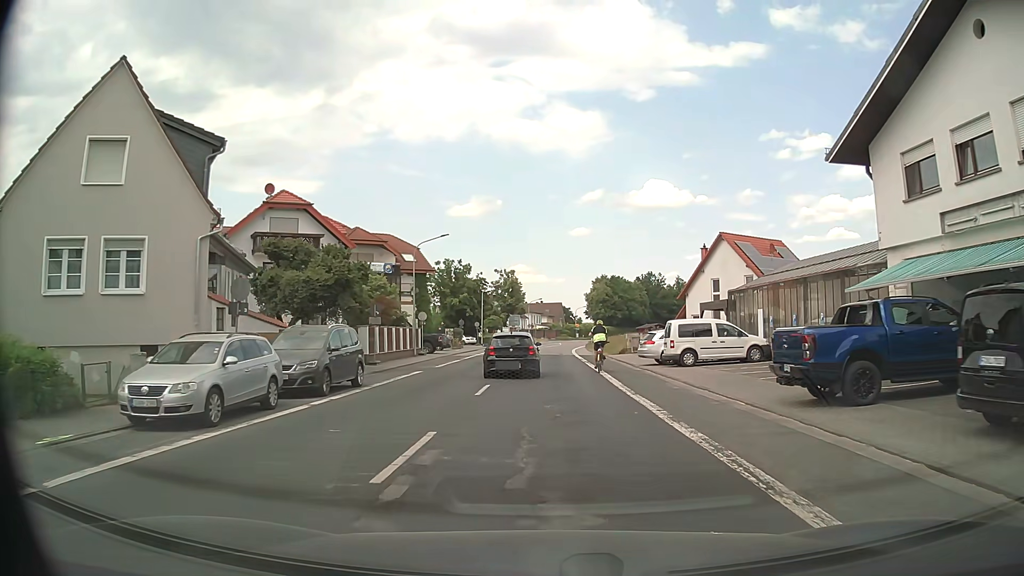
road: secondary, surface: asphalt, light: Day
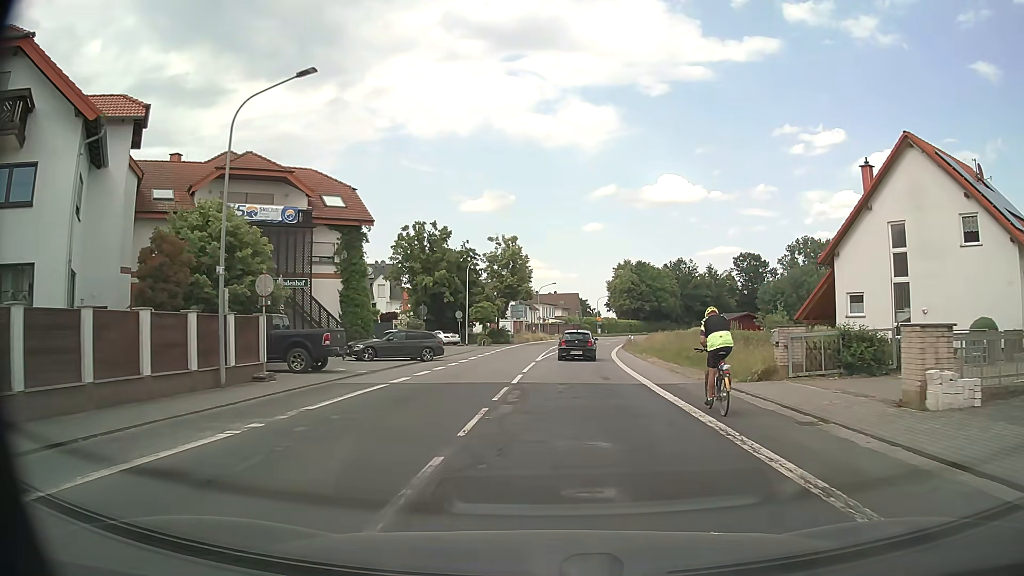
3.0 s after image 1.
(-0.3, +28.7) m; -1°
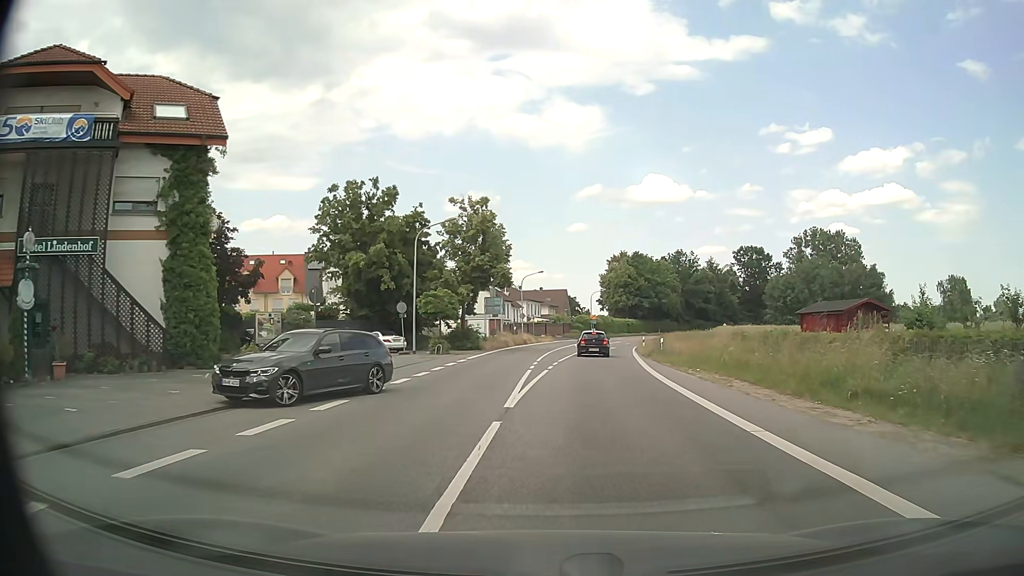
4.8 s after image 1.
(+0.1, +18.9) m; +1°
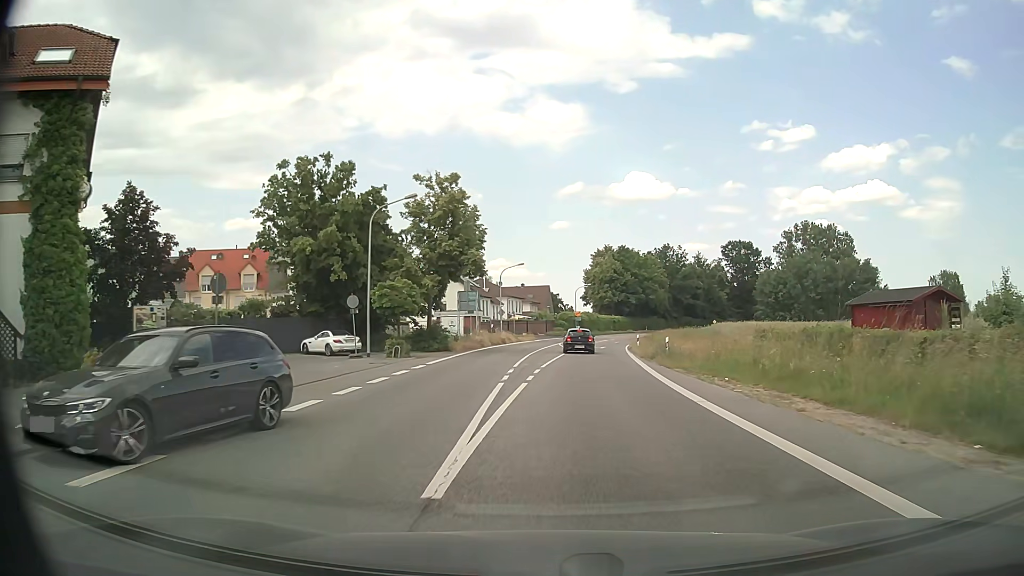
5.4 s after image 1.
(+0.1, +6.6) m; +2°
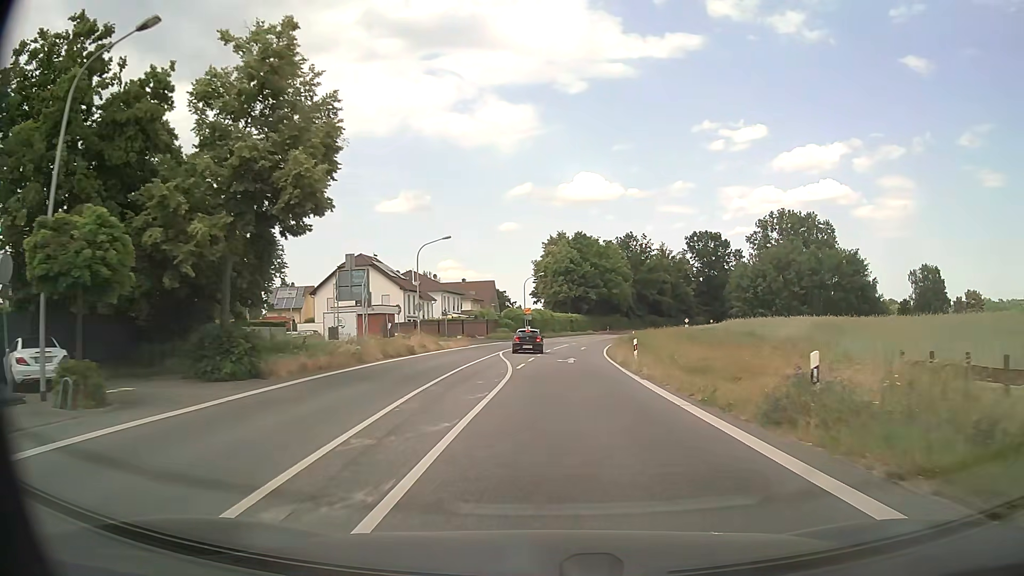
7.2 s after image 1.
(+0.7, +20.8) m; +4°
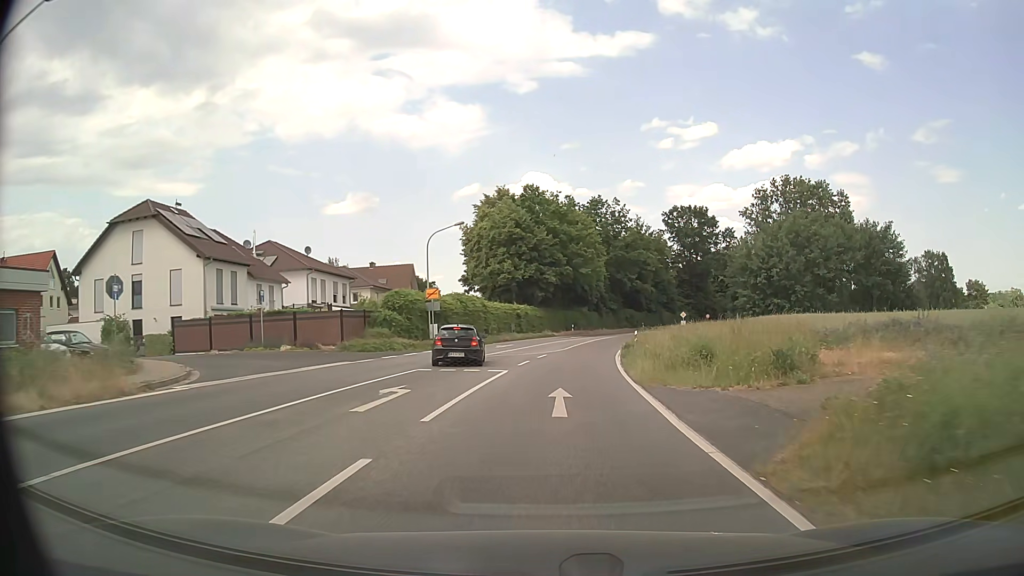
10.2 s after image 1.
(+1.7, +38.4) m; +5°
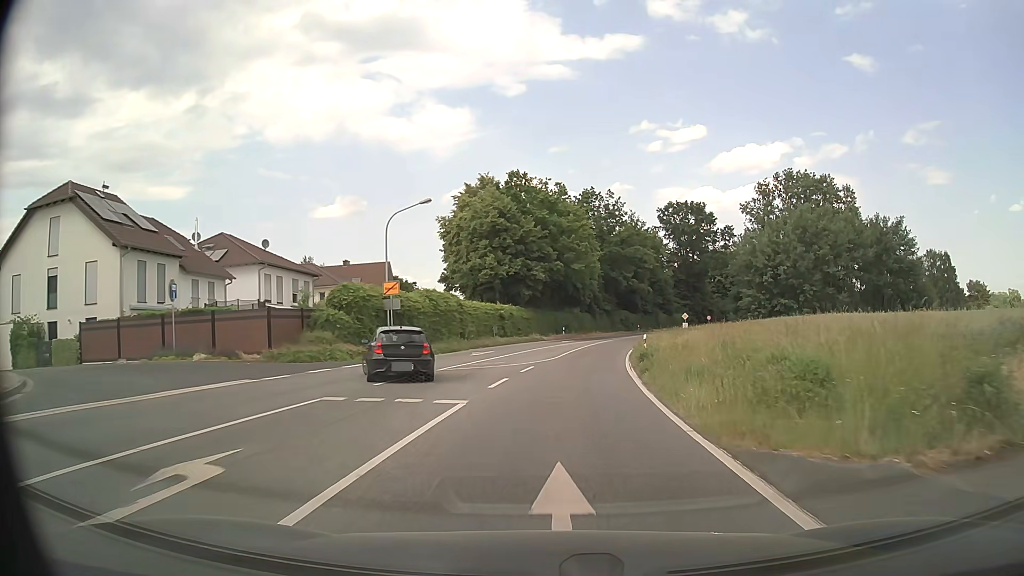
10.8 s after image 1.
(+0.1, +8.3) m; +1°
